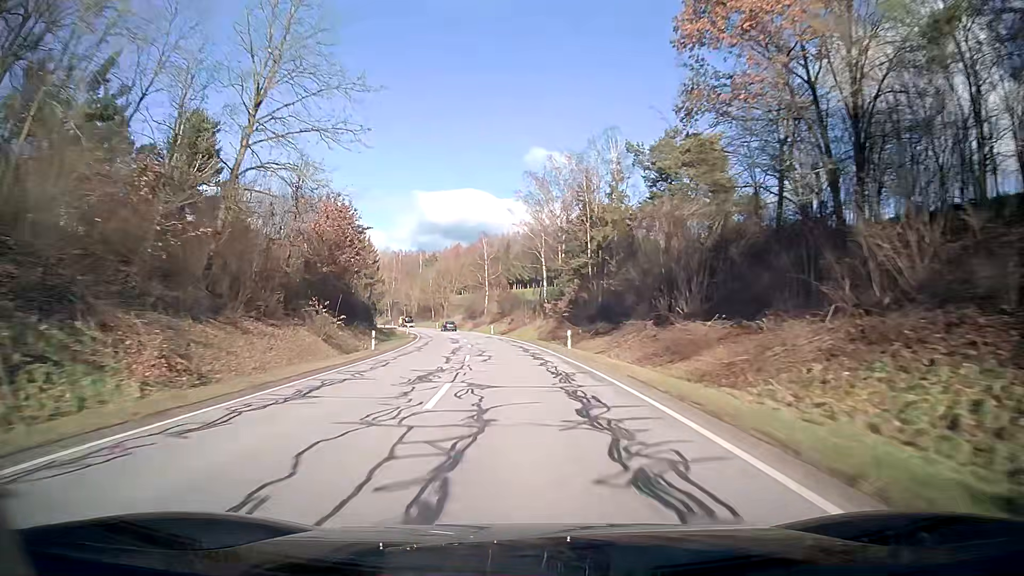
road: secondary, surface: asphalt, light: Day
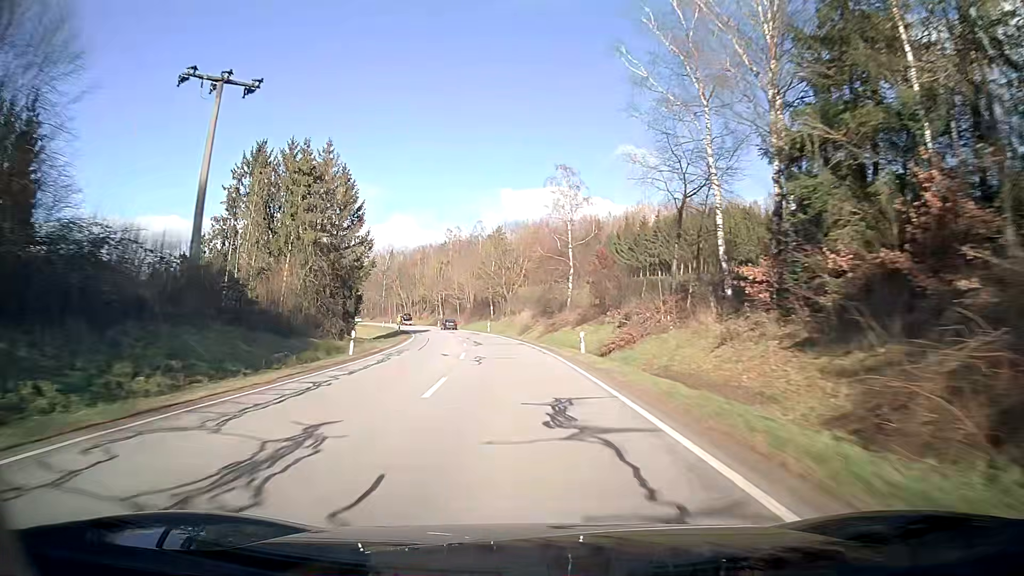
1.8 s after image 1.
(-3.0, +47.3) m; -7°
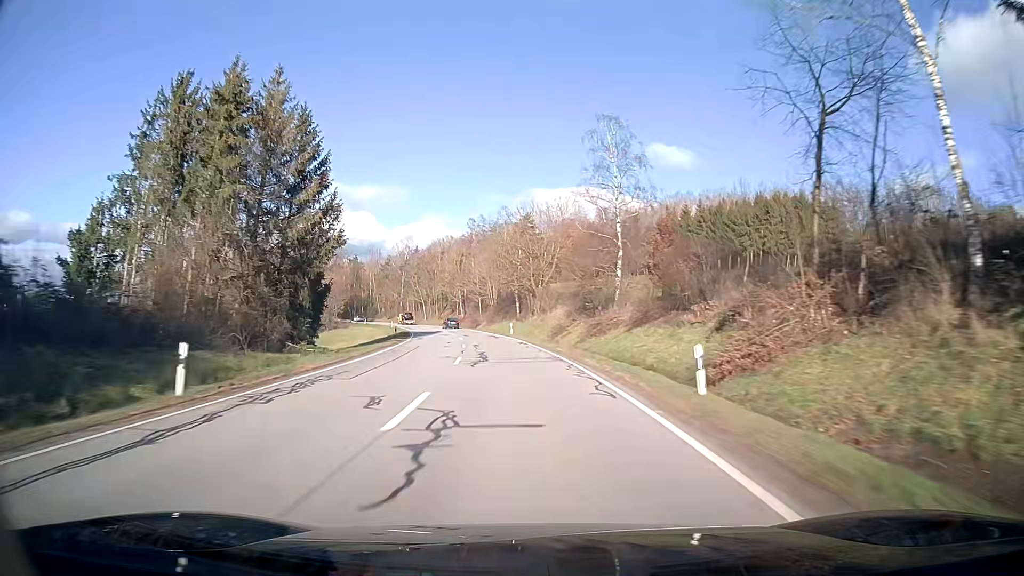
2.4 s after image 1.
(-0.4, +15.8) m; -3°
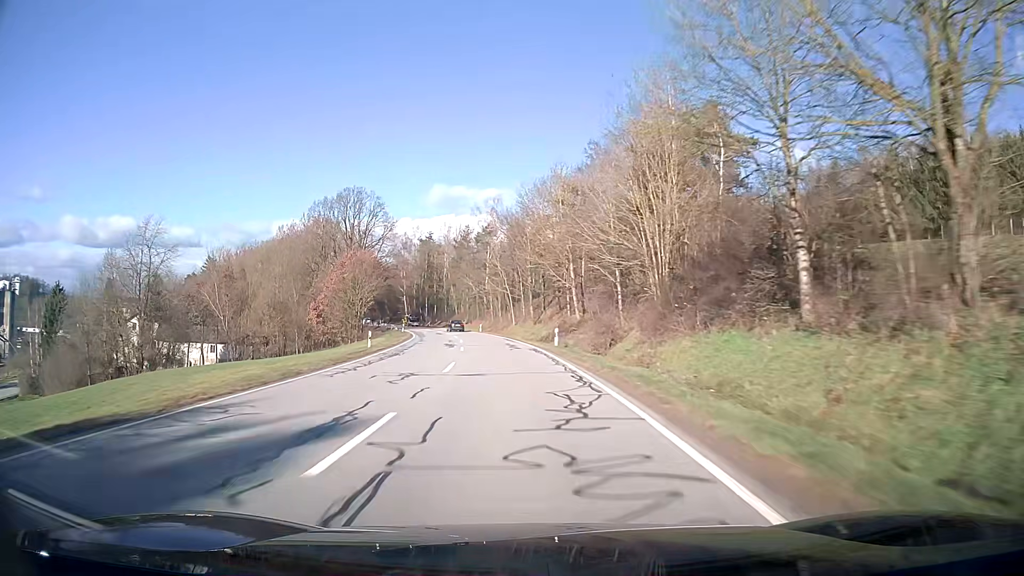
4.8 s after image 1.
(-5.8, +63.1) m; -11°
